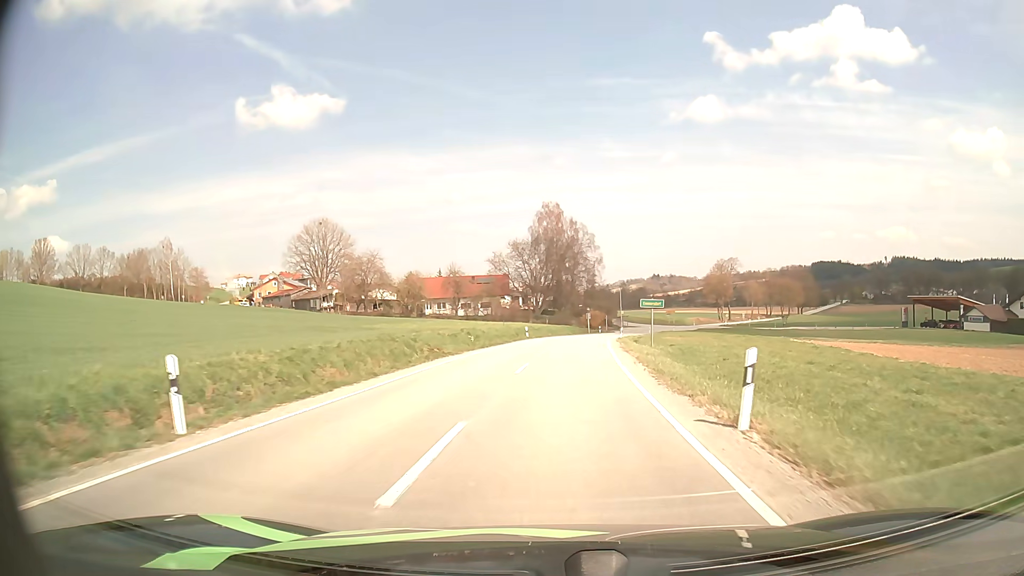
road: secondary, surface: asphalt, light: Day
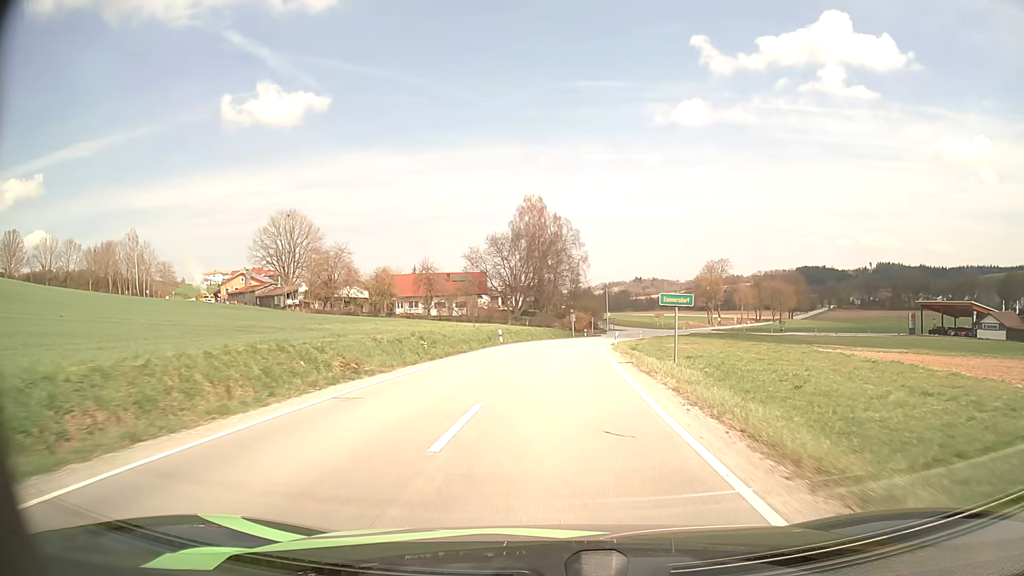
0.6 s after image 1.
(+0.1, +9.8) m; +2°
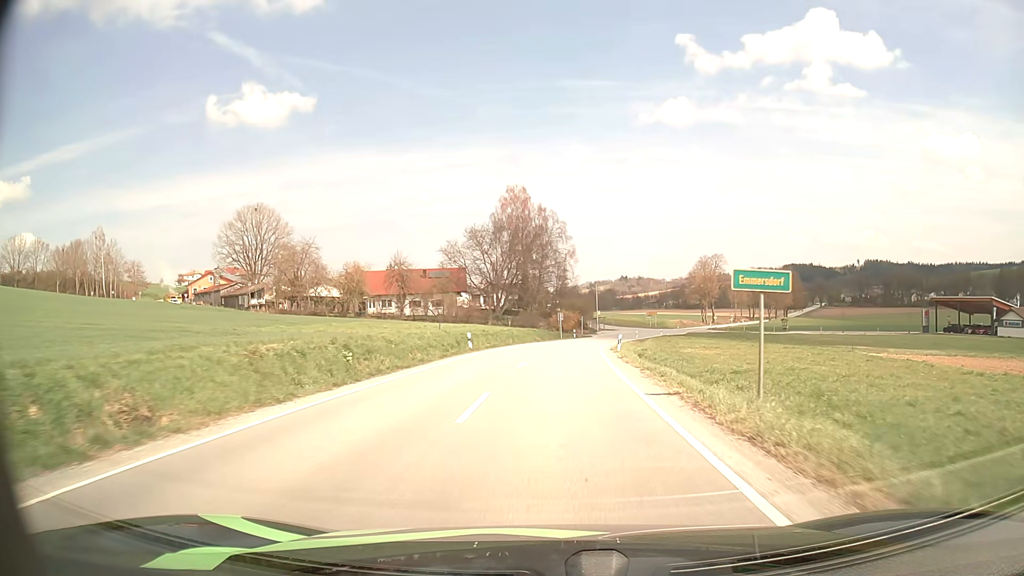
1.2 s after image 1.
(+0.1, +9.9) m; +1°
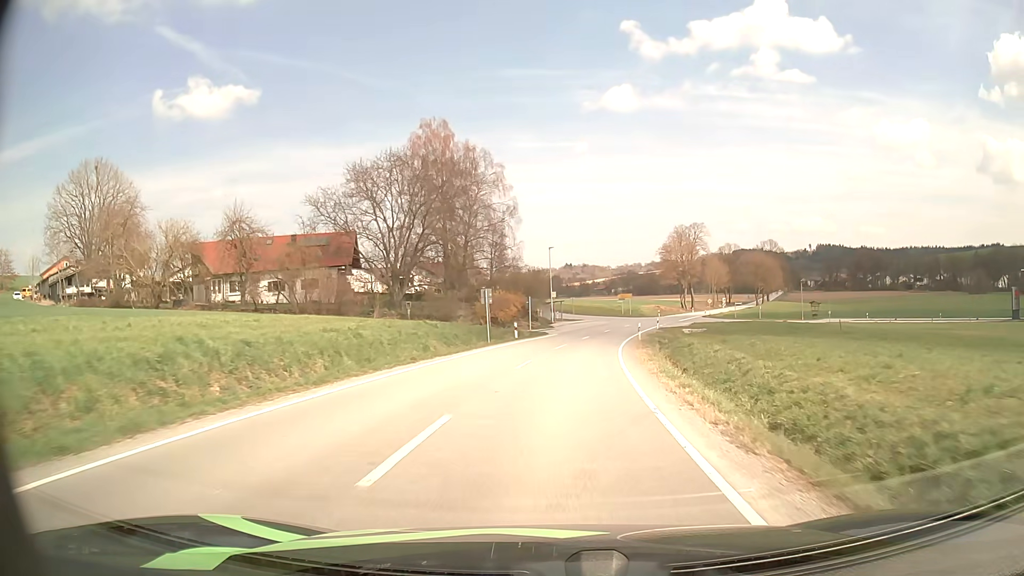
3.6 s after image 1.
(+1.6, +38.7) m; +5°
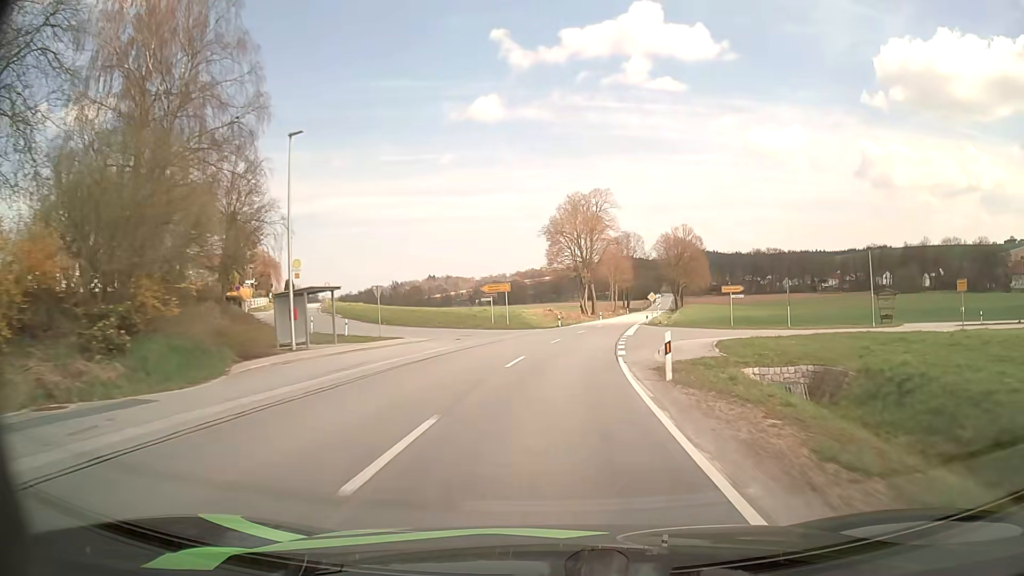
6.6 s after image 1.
(+4.8, +49.1) m; +11°
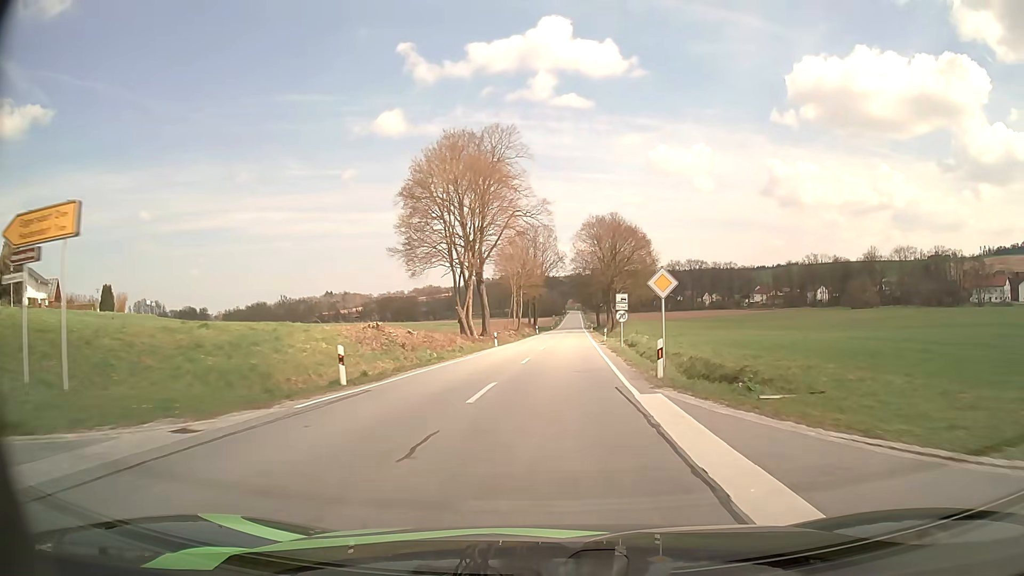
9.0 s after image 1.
(+3.4, +41.6) m; +8°
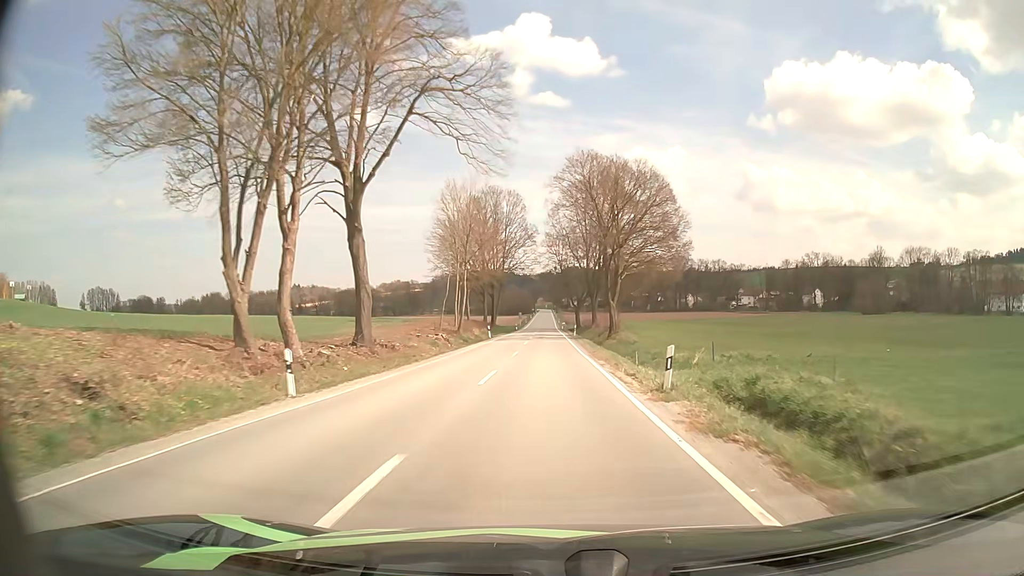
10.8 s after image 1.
(+1.0, +32.8) m; +3°
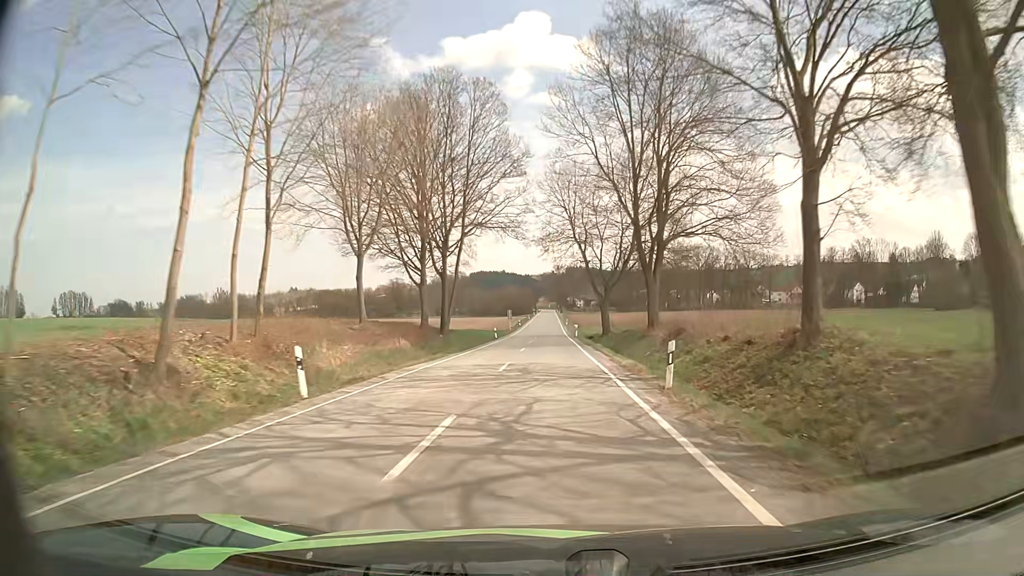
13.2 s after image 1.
(0.0, +45.2) m; 0°
(0, +10) (0, +20) (0, +30) (0, +40) (0, +50) (+1, +60) (+1, +70) (+1, +80) (+1, +90) (+1, +100) m
